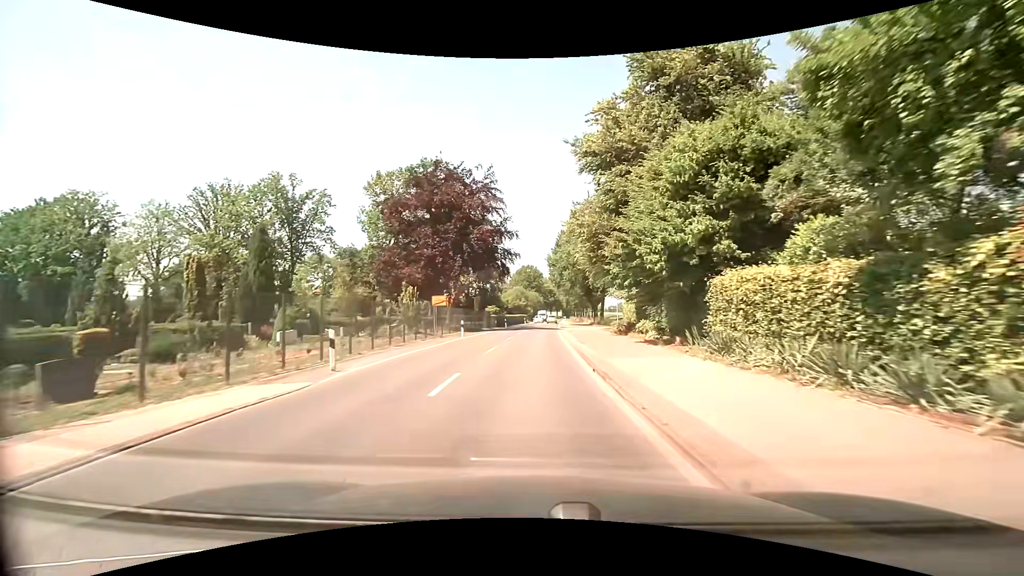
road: secondary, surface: asphalt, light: Day
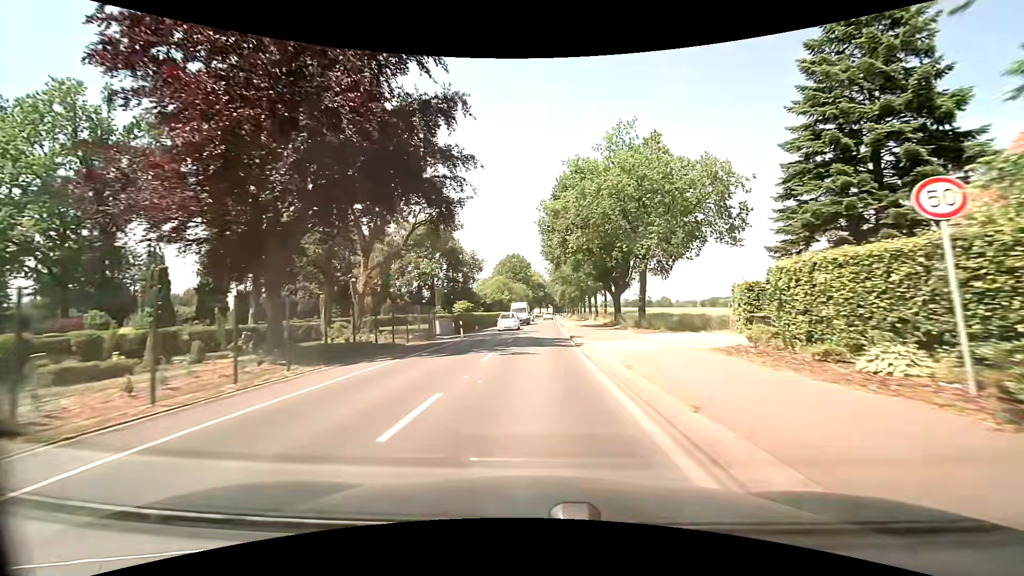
(+0.3, +29.8) m; +1°
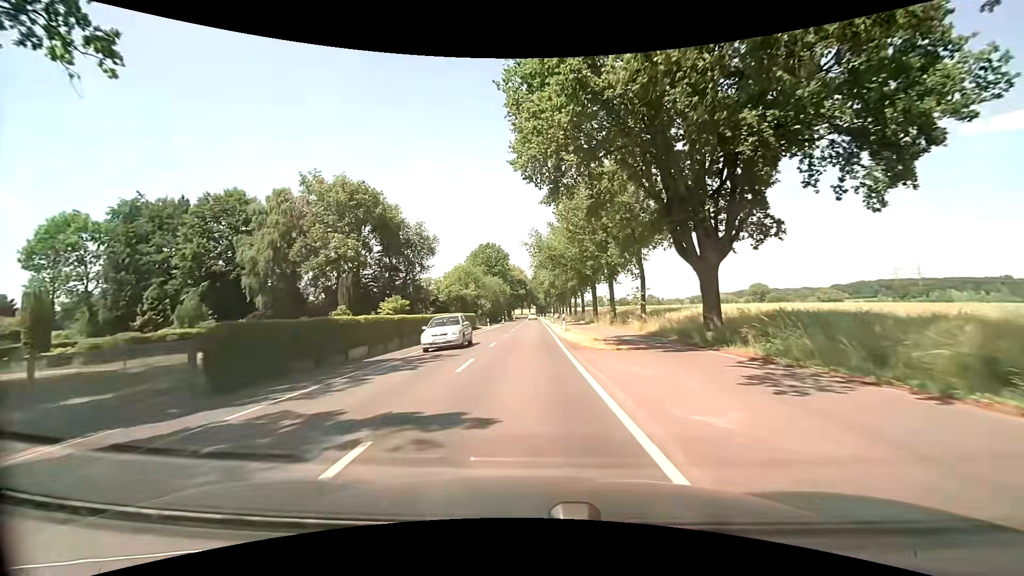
(+1.1, +30.2) m; +2°
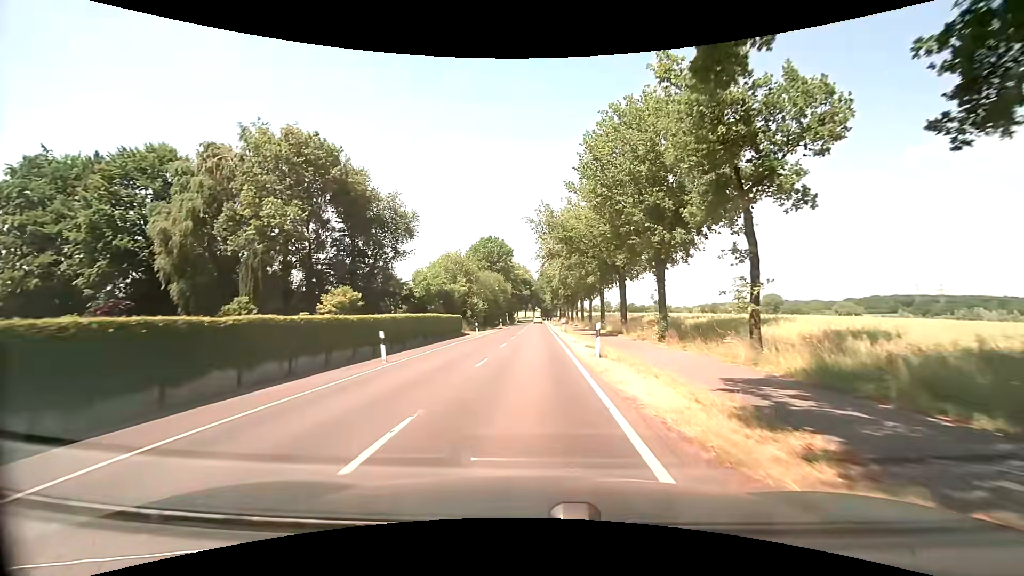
(0.0, +15.2) m; 0°
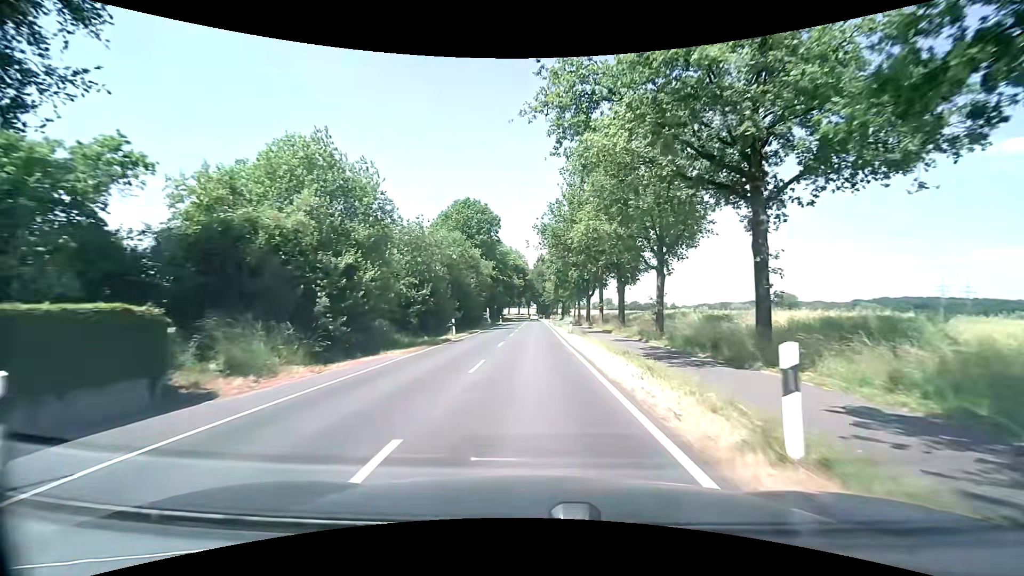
(+0.1, +38.1) m; 0°
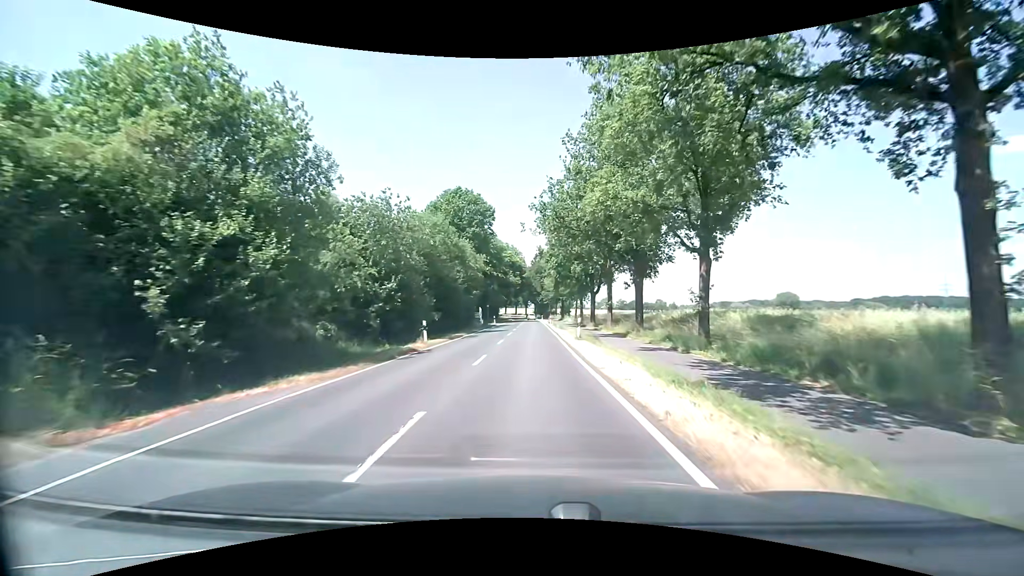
(+0.1, +7.7) m; +1°
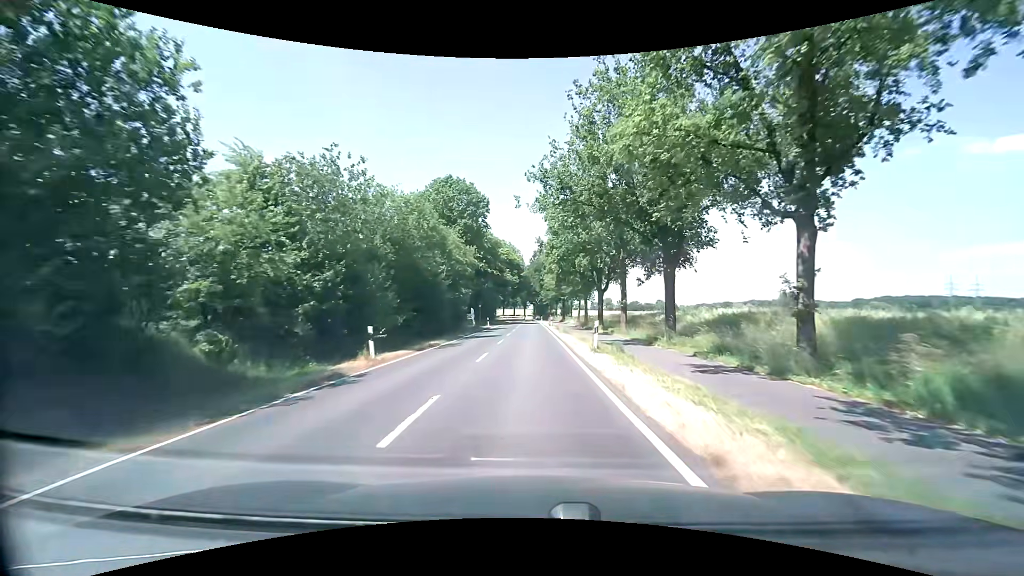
(0.0, +7.7) m; 0°
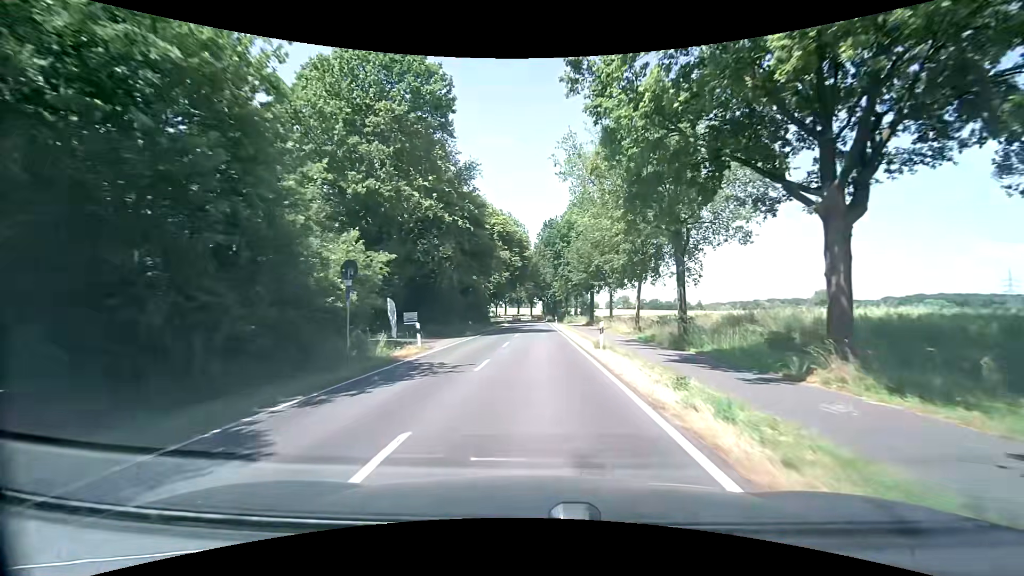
(0.0, +38.5) m; 0°
(0, +10) (0, +20) (0, +30) (0, +40) (0, +50) (0, +60) (0, +70) (0, +80) (0, +90) (-1, +100) m
